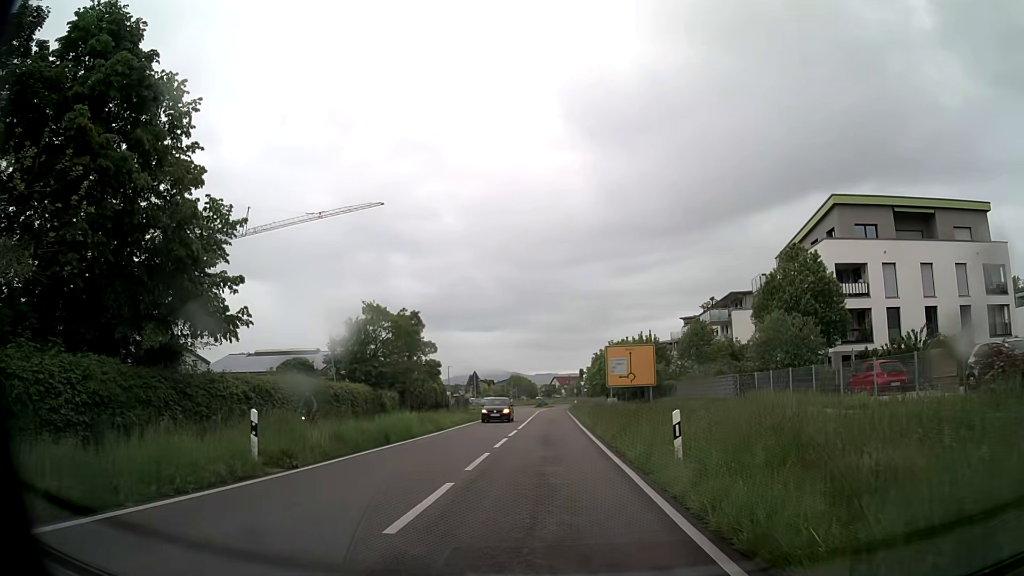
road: secondary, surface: asphalt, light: Day
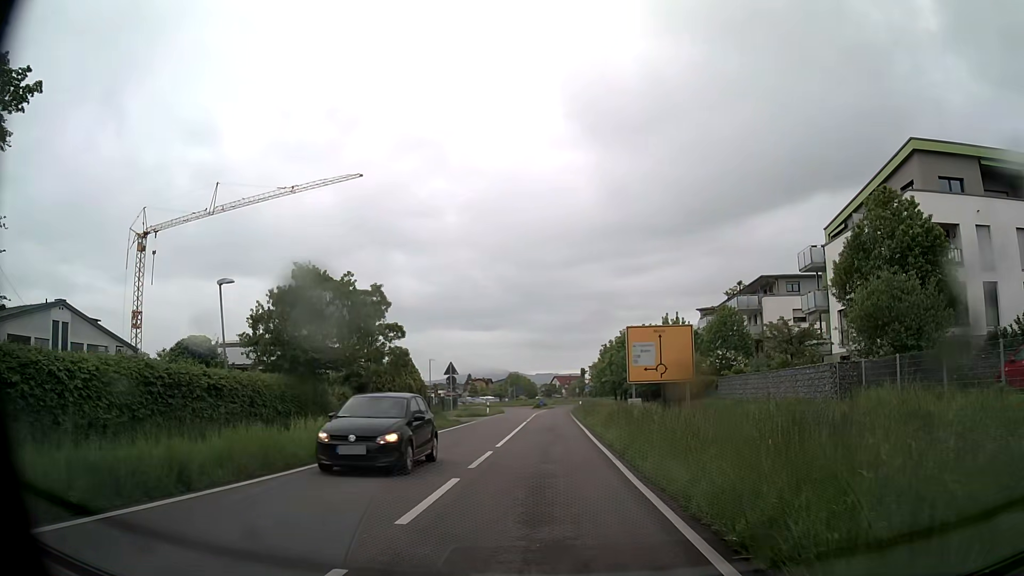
(0.0, +11.5) m; +1°
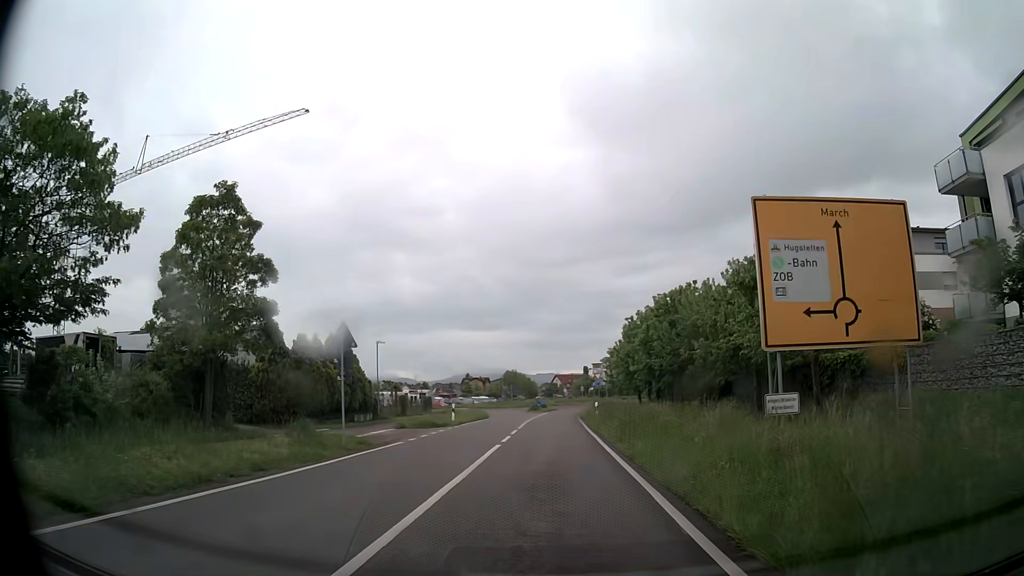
(-0.1, +19.5) m; 0°
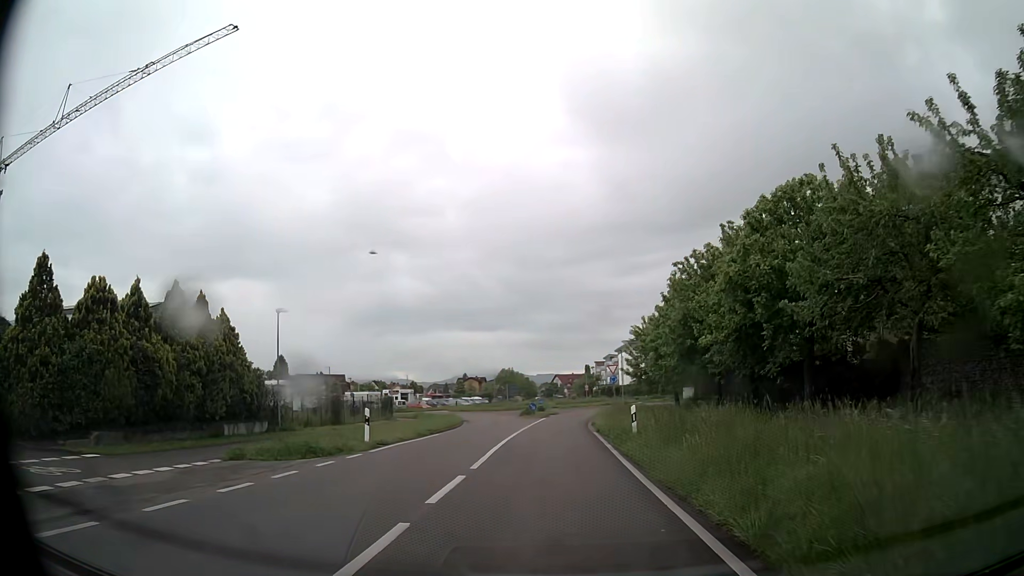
(-0.1, +16.6) m; +1°
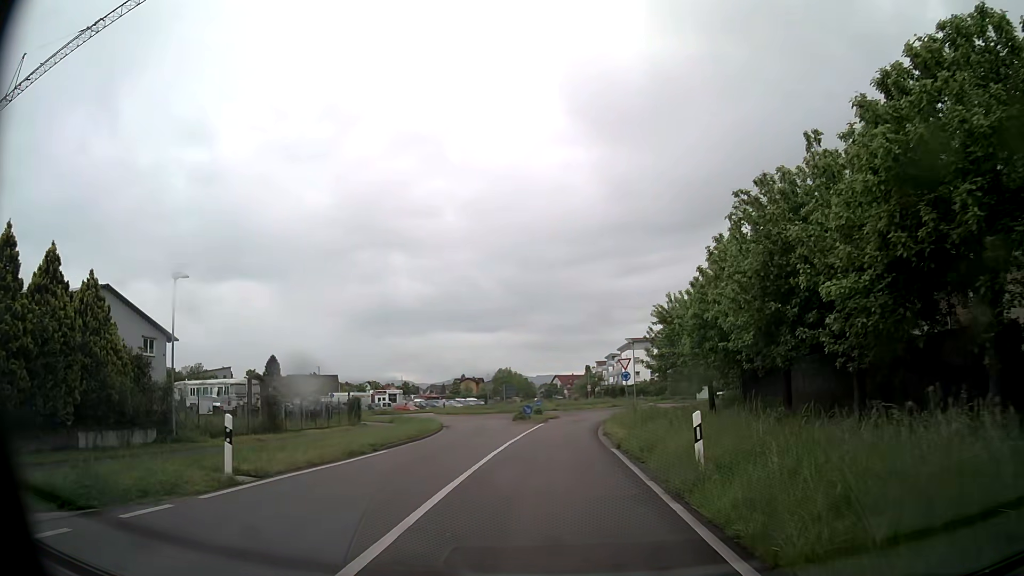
(-0.1, +8.6) m; -1°
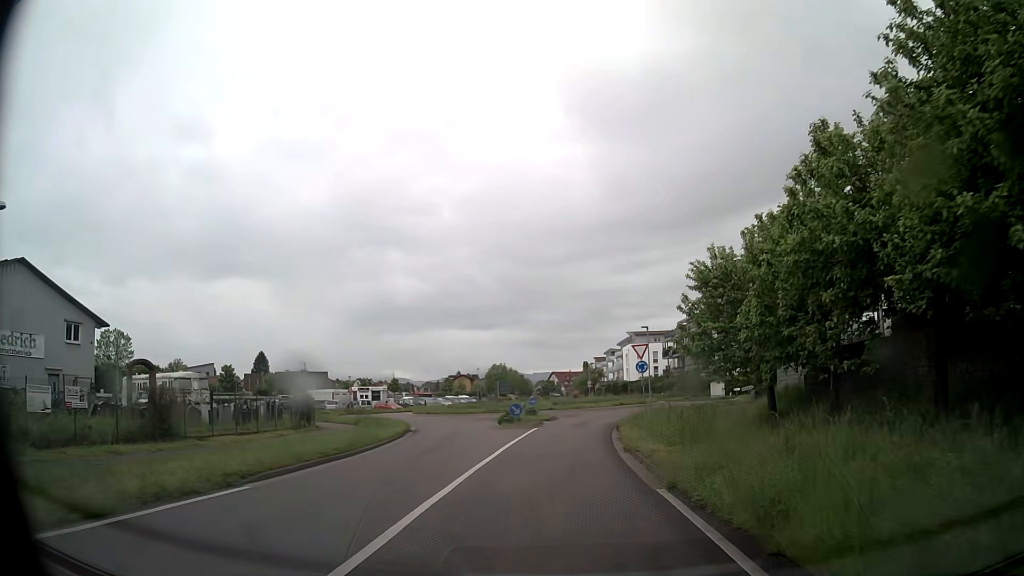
(0.0, +8.6) m; -1°
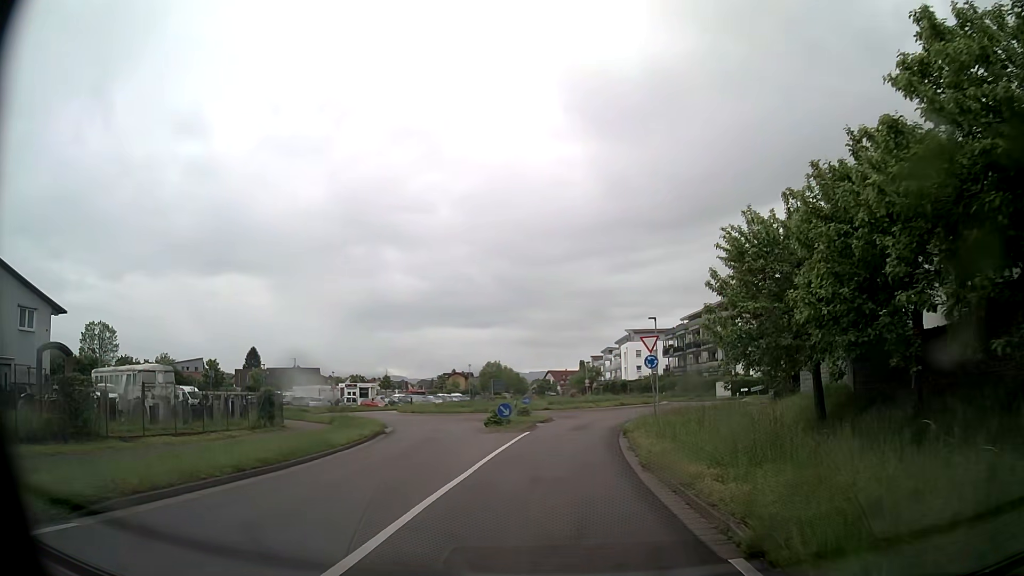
(0.0, +4.3) m; +1°
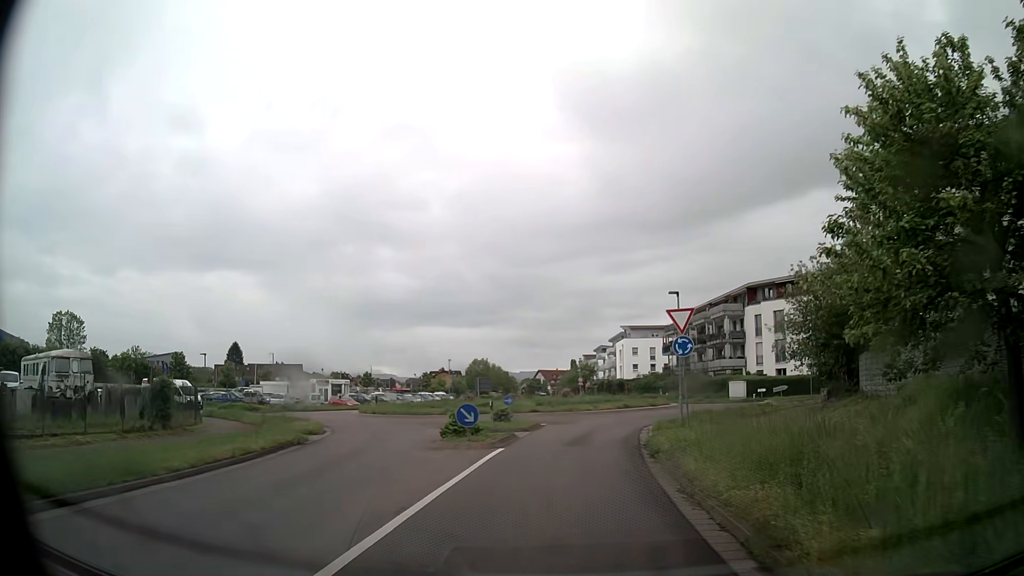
(0.0, +8.5) m; +1°
